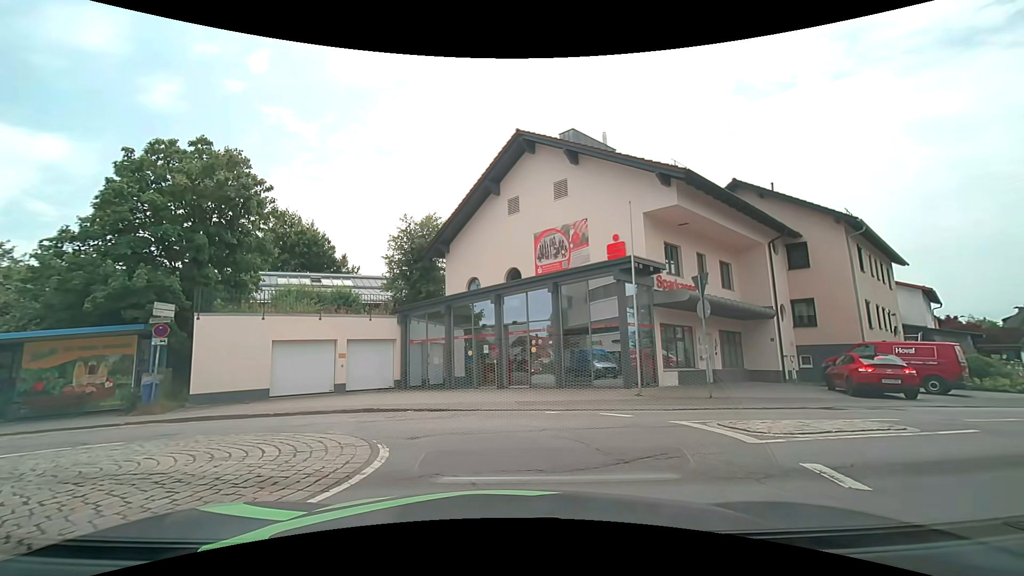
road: unclassified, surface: asphalt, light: Day
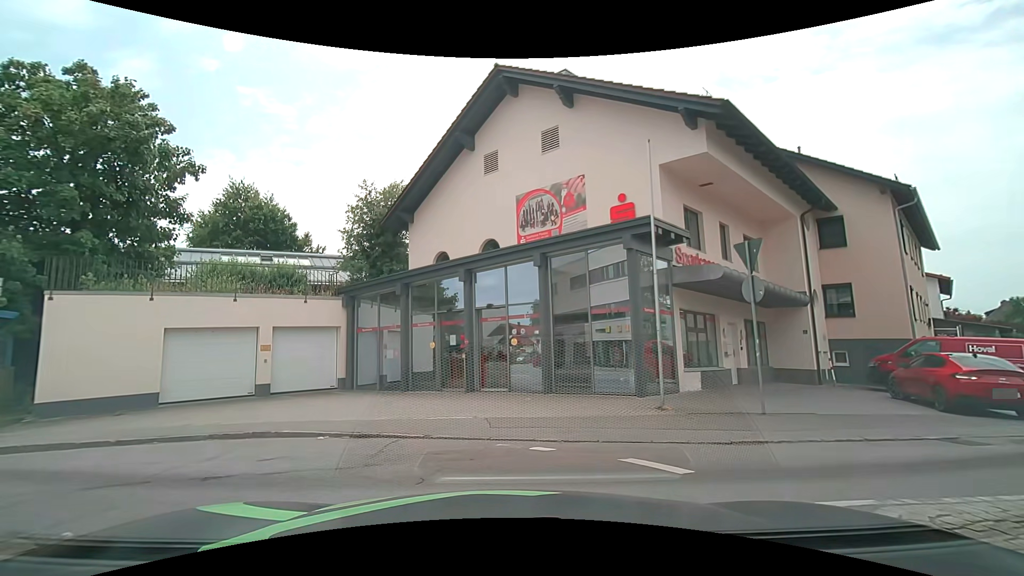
(0.0, +4.5) m; 0°
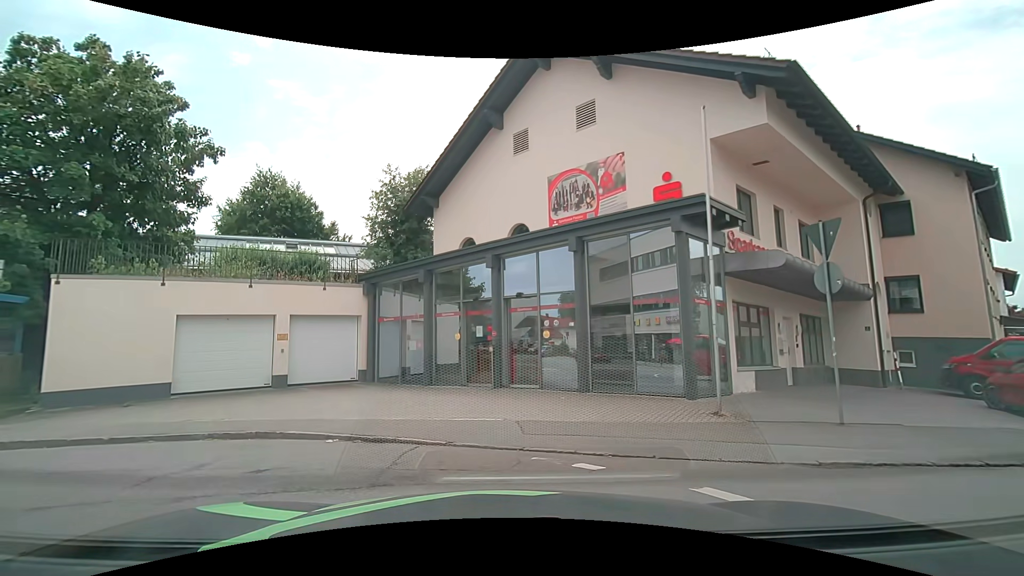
(0.0, +1.2) m; -4°
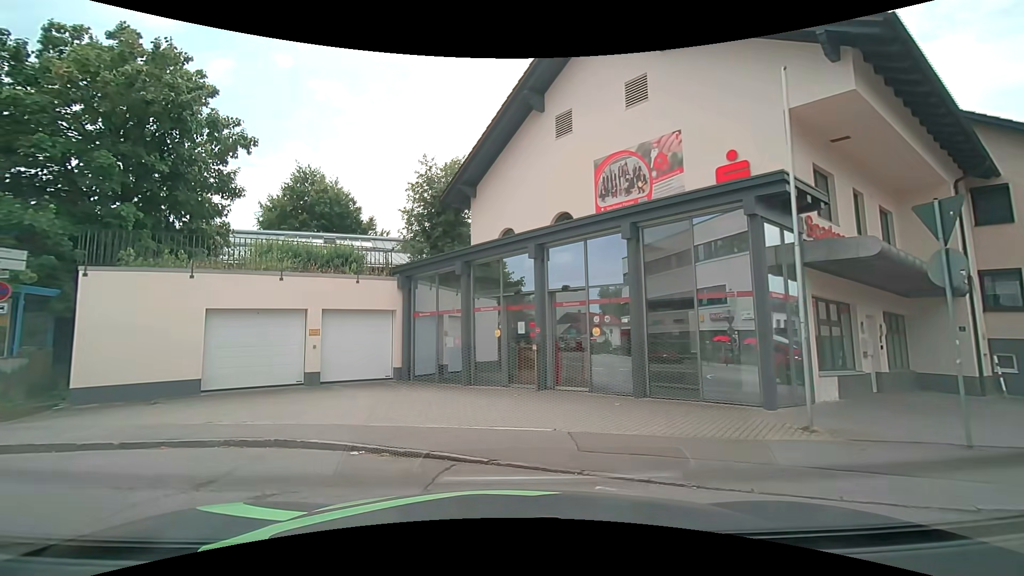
(0.0, +1.2) m; -3°
